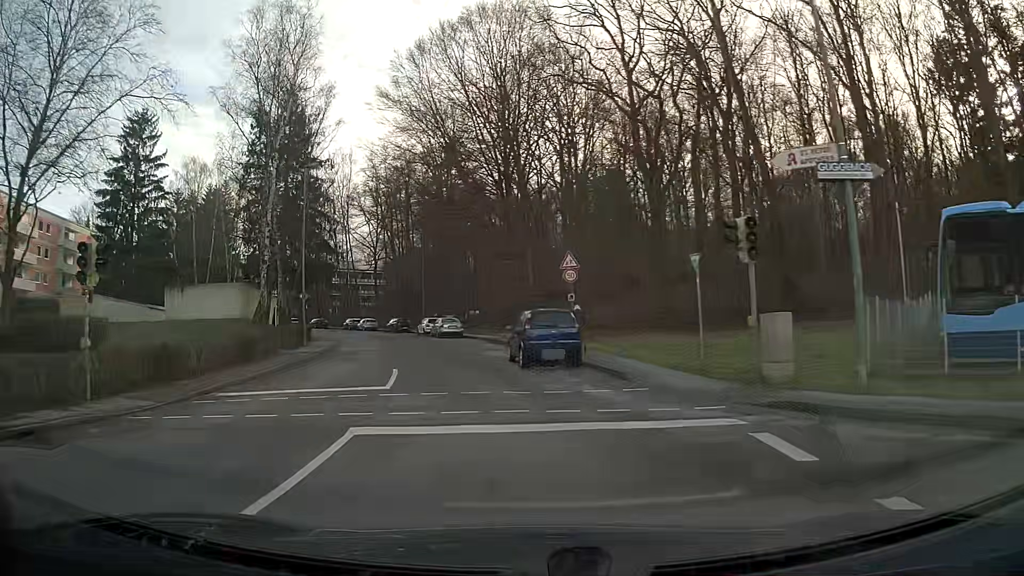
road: residential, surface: asphalt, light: Day
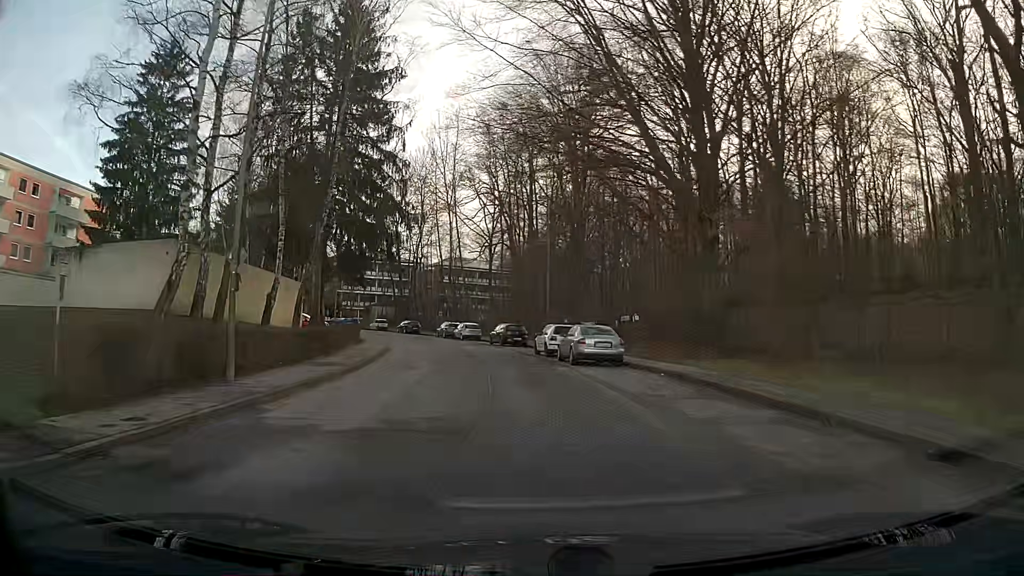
(-2.6, +23.3) m; -9°
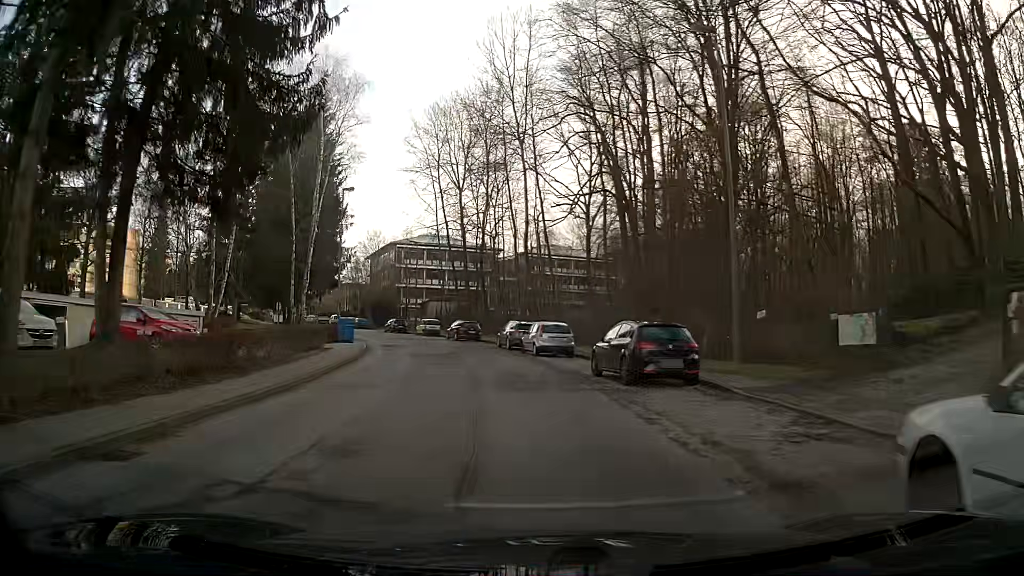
(-1.8, +27.9) m; -9°
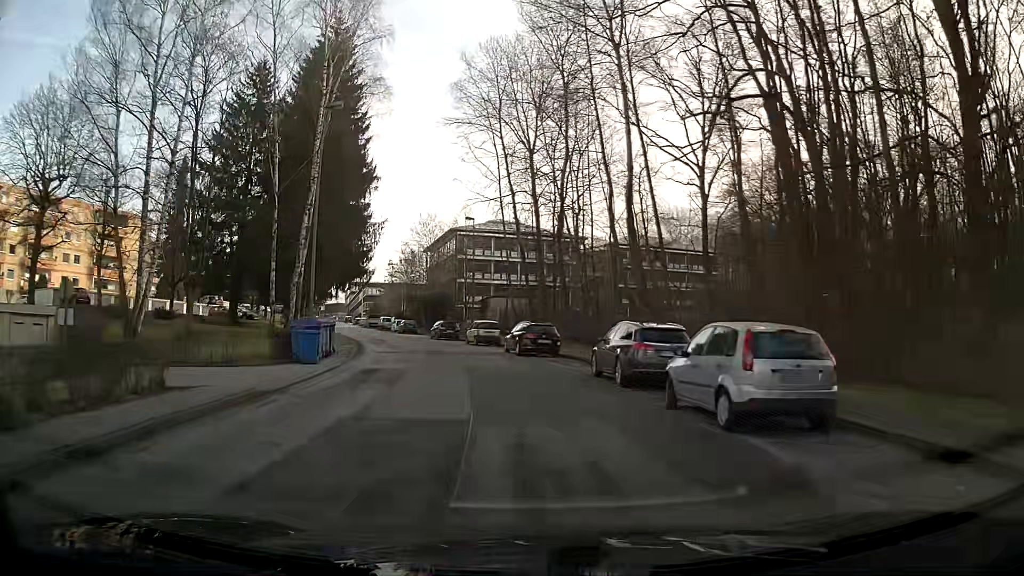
(-0.9, +19.3) m; -6°
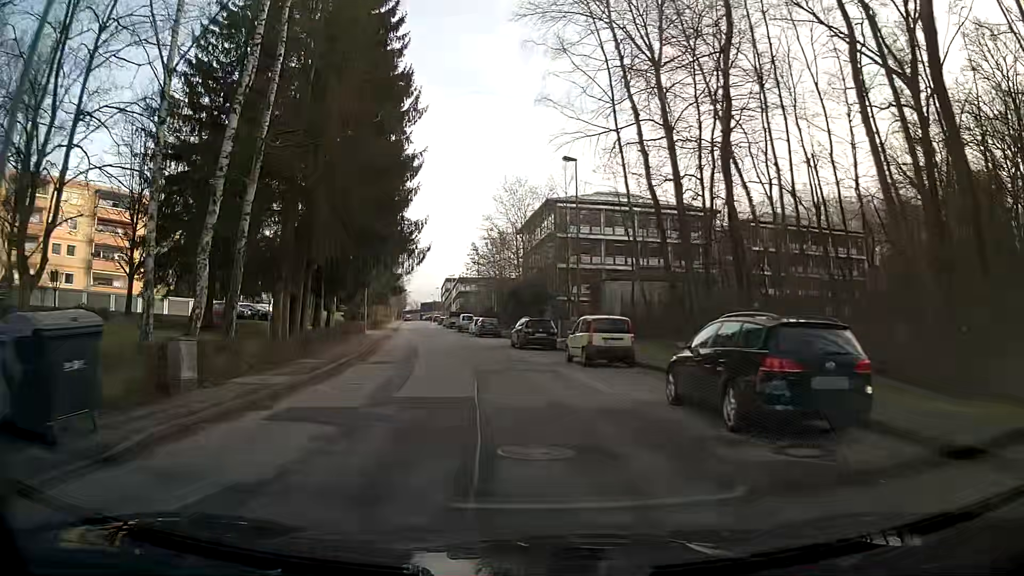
(-1.7, +20.7) m; -9°
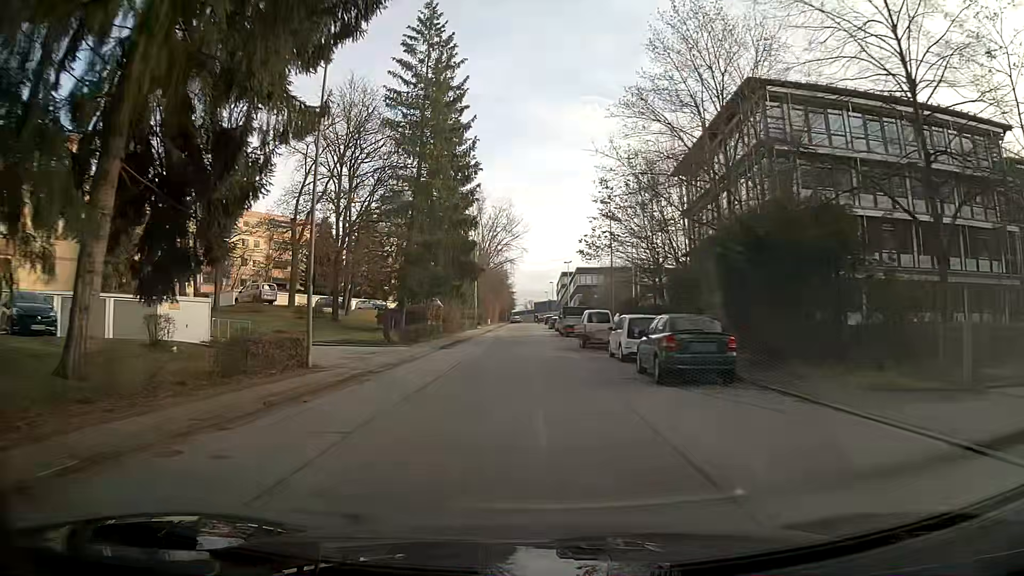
(-4.0, +36.1) m; -11°
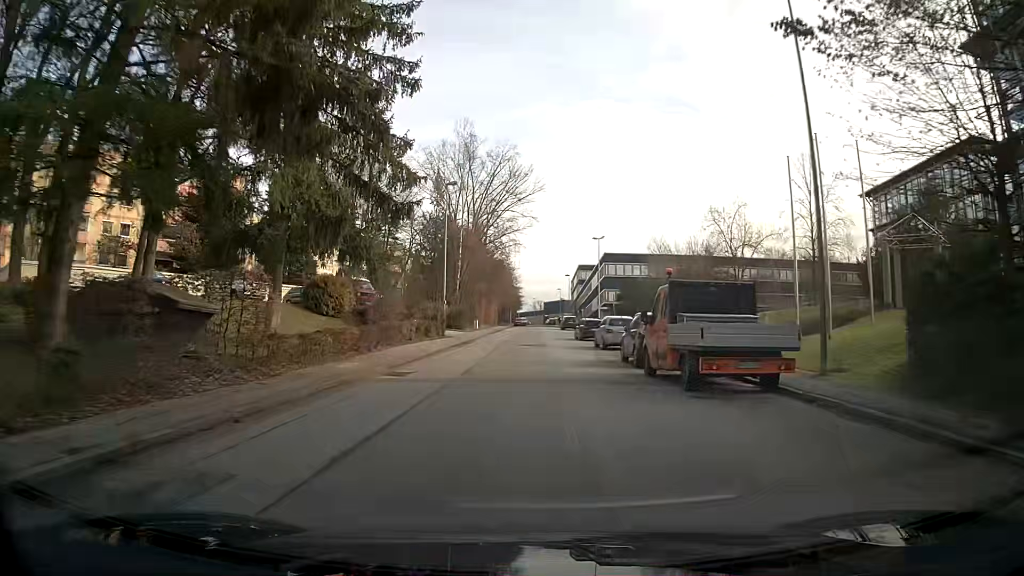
(-0.4, +36.3) m; 0°
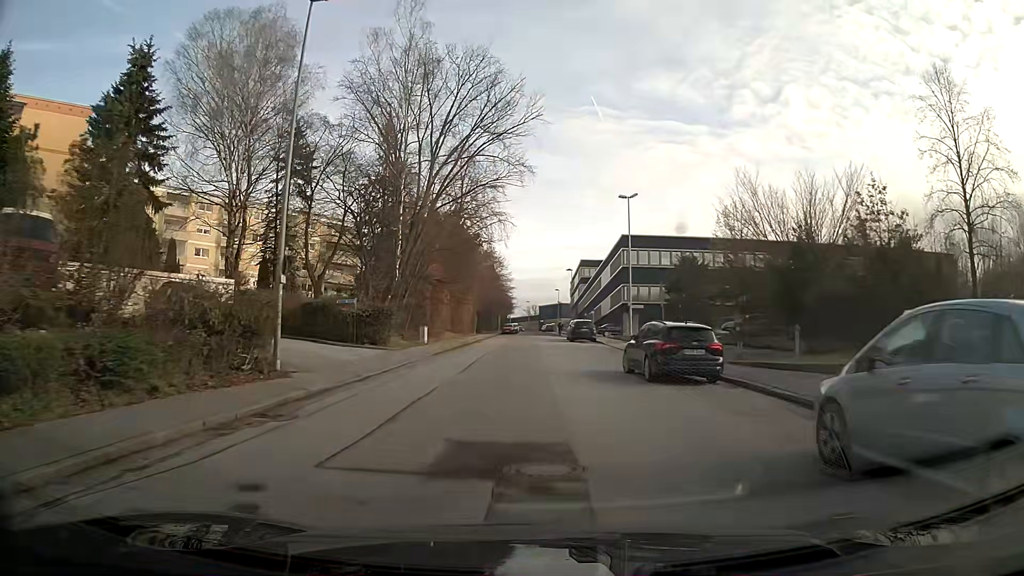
(-0.1, +28.1) m; 0°
(0, +10) (0, +20) (0, +30) (0, +40) (0, +50) (0, +60) (+1, +70) (+2, +80) (+3, +90) (+3, +100) m
